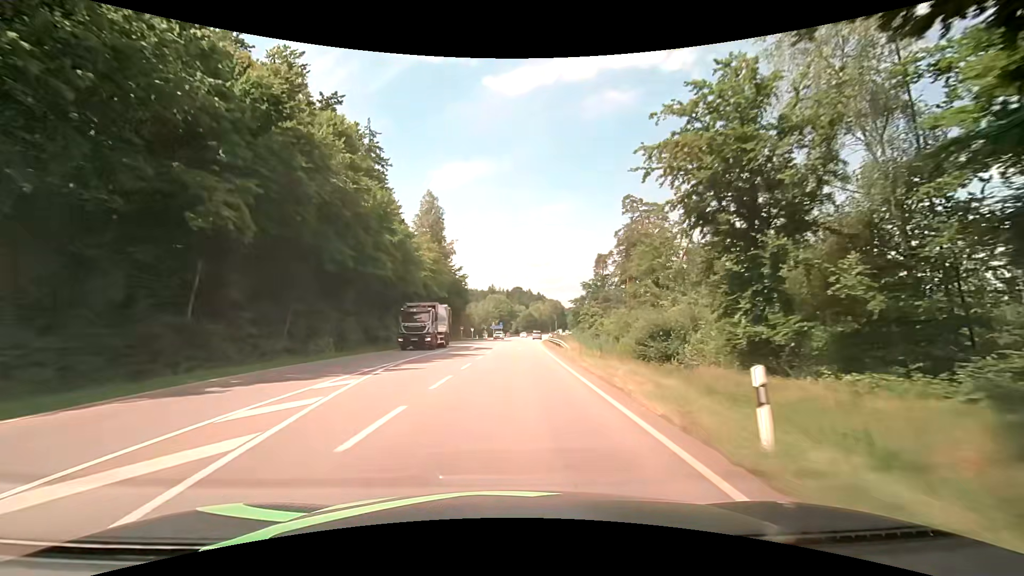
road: secondary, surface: asphalt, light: Day
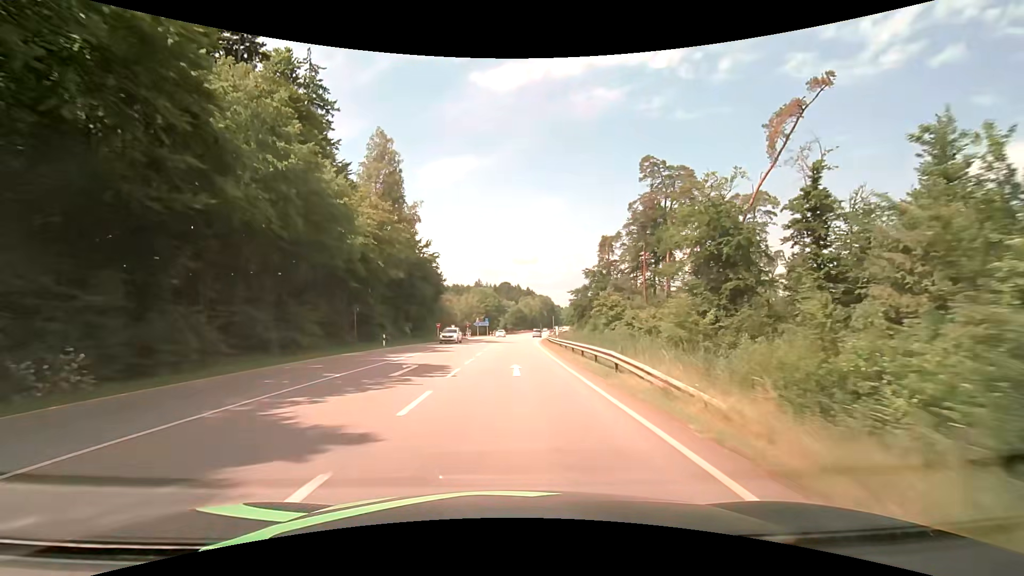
(+0.4, +21.7) m; +2°
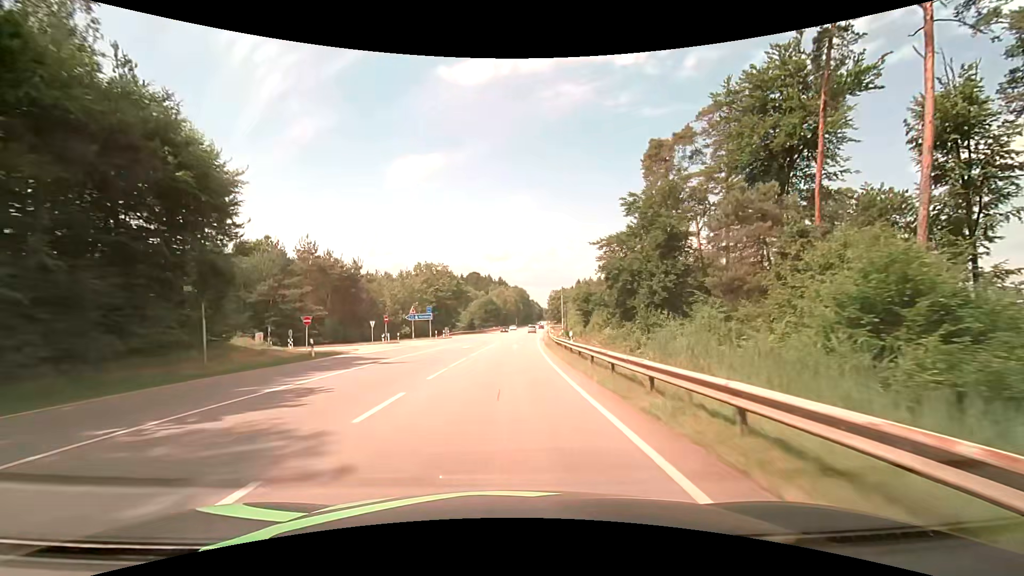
(+1.4, +54.0) m; +3°
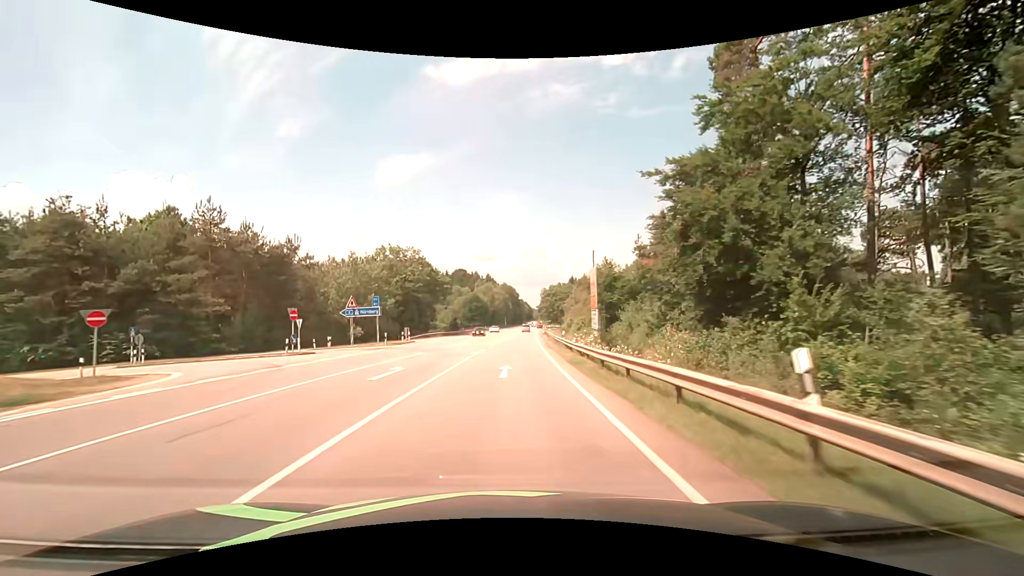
(+0.1, +21.6) m; 0°
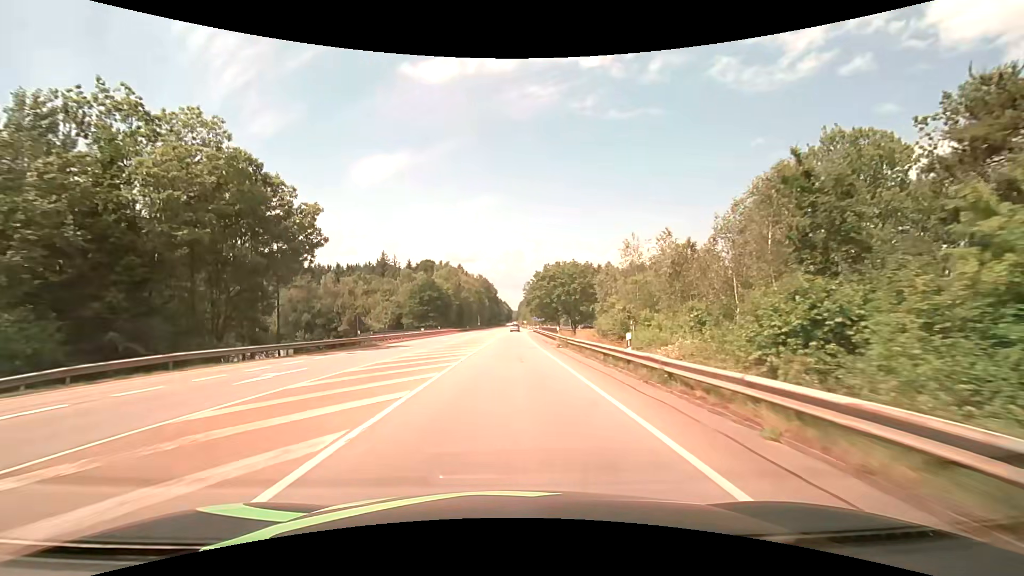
(+1.8, +53.9) m; +3°
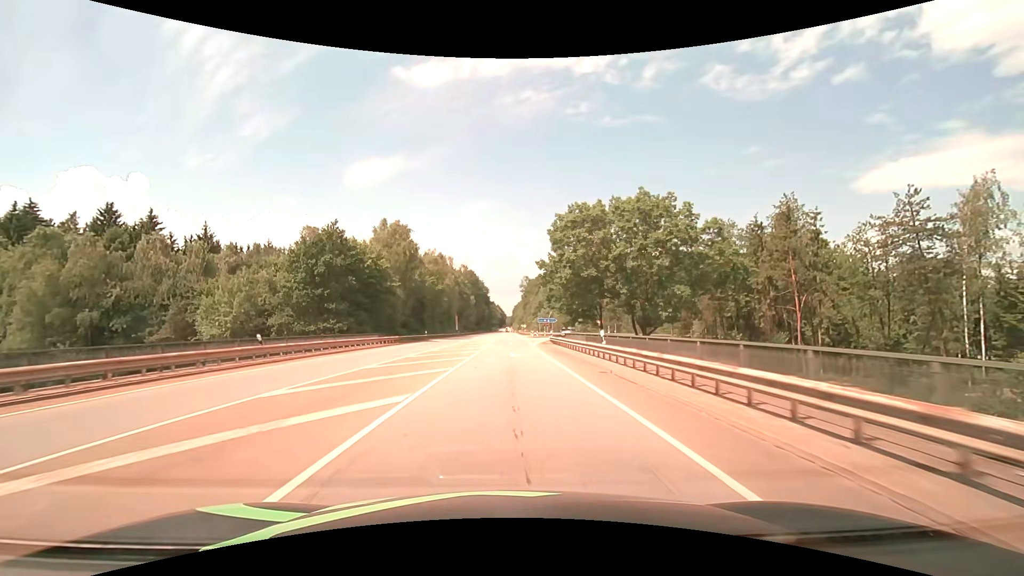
(+0.5, +53.7) m; +1°
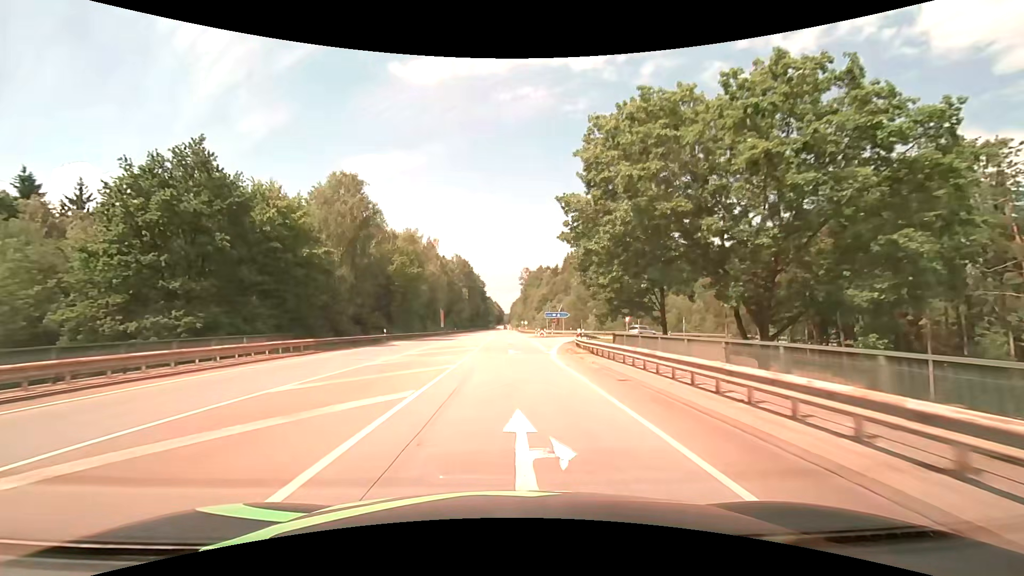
(0.0, +21.4) m; 0°
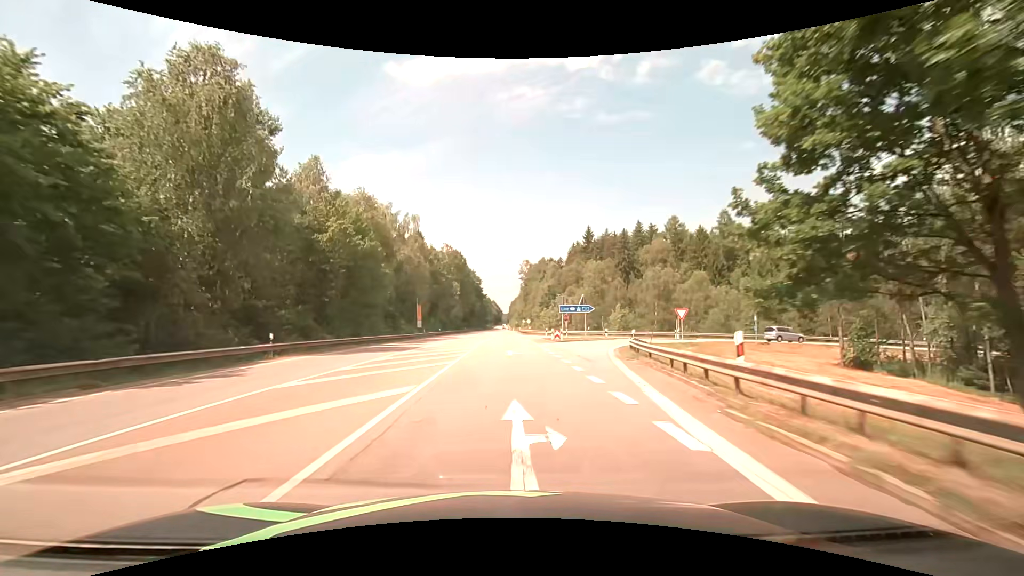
(0.0, +21.5) m; 0°
(0, +10) (0, +20) (0, +30) (0, +40) (0, +50) (0, +60) (0, +70) (0, +80) (0, +90) (0, +100) m
